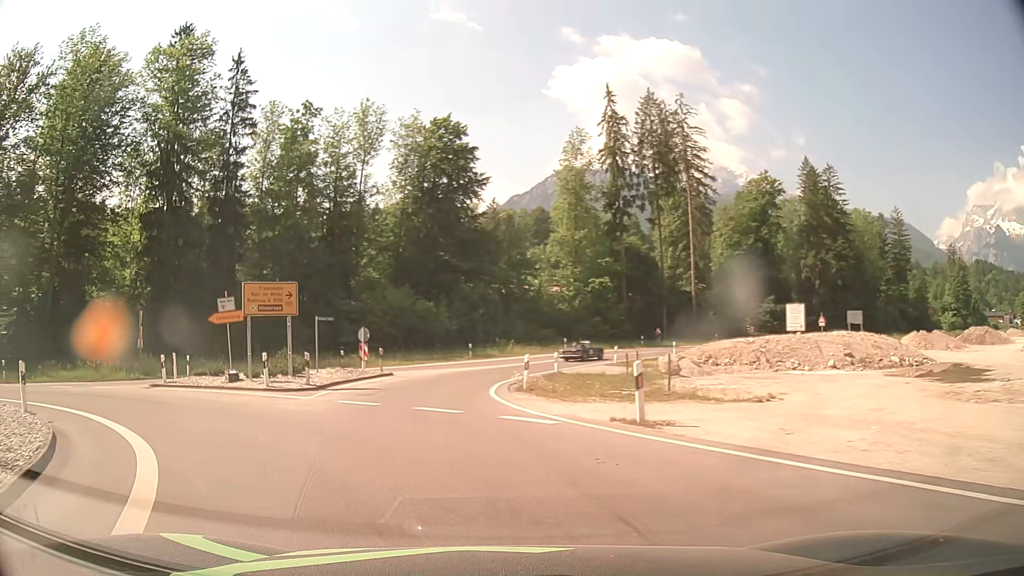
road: primary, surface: asphalt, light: Day
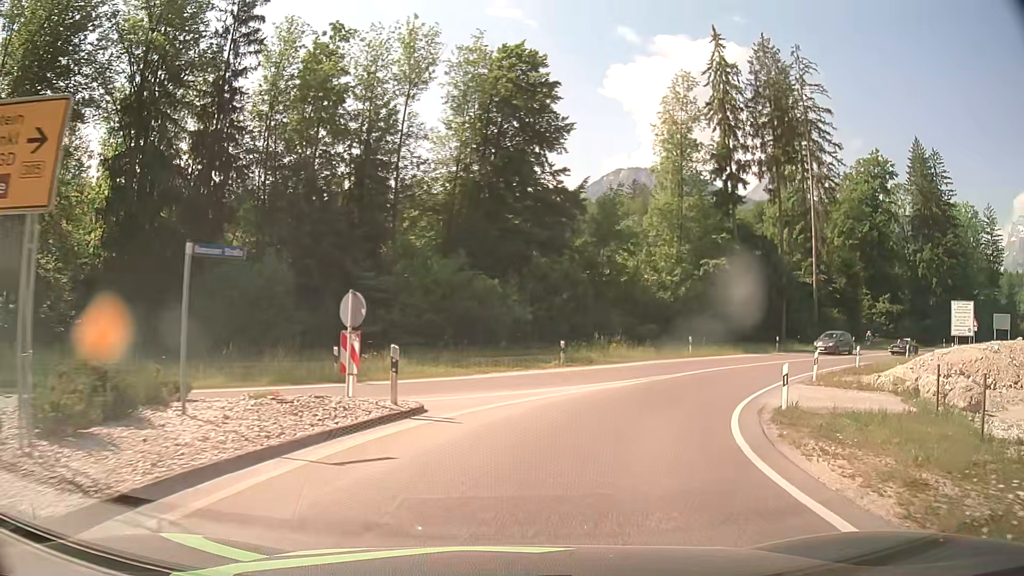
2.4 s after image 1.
(-2.2, +17.7) m; -3°
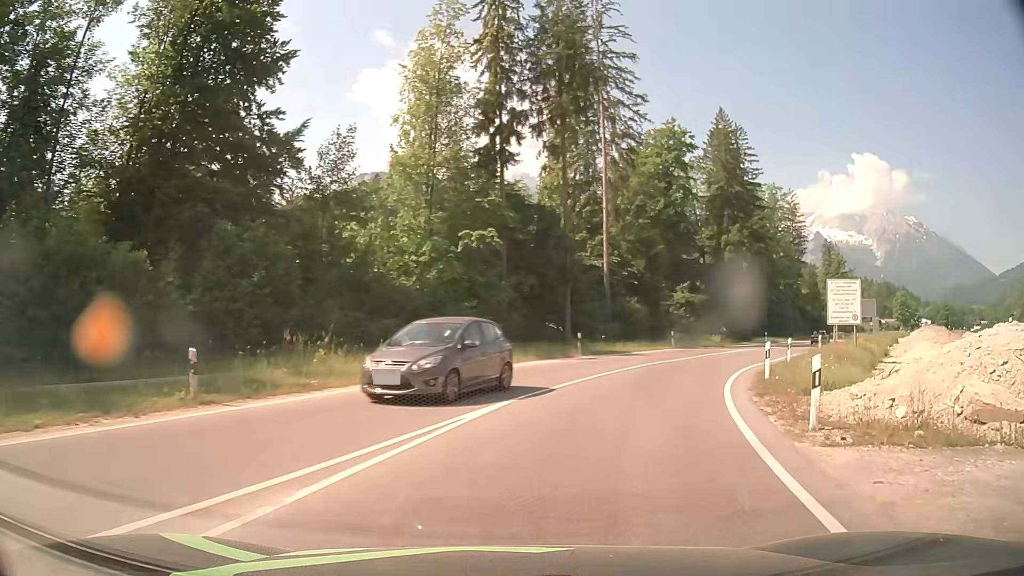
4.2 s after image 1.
(+2.9, +15.0) m; +23°
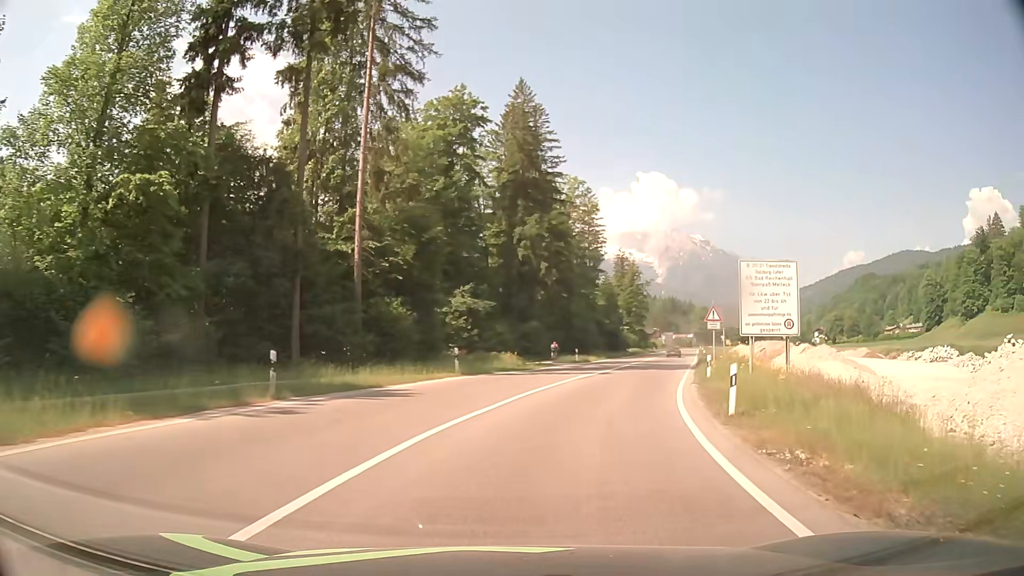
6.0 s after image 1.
(+2.7, +16.5) m; +18°
(+1, +10) (+3, +20) (+6, +29) (+9, +39) (+12, +48) (+15, +58) (+18, +67) (+21, +77) (+24, +86) (+27, +96) m
